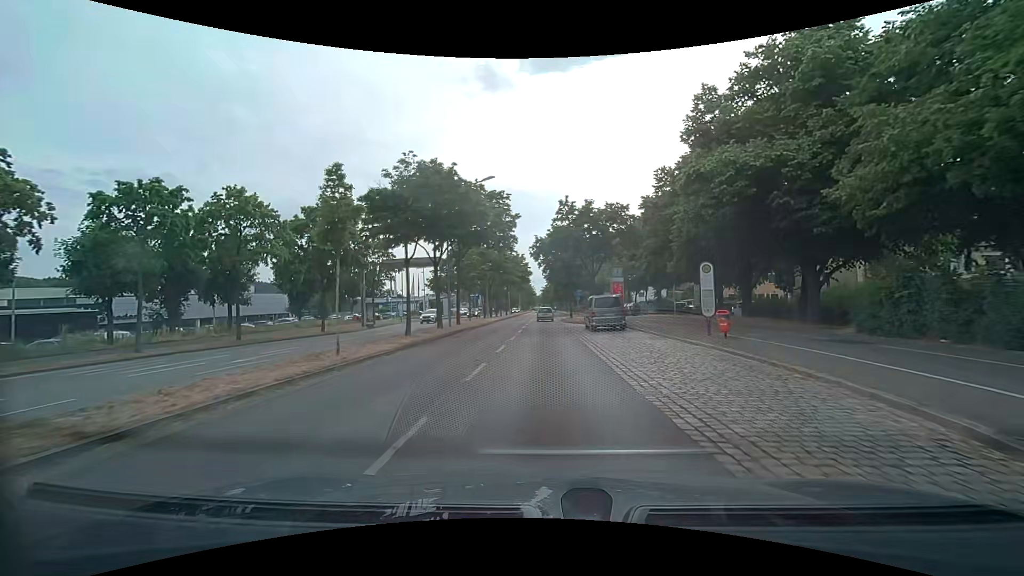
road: primary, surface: asphalt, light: Day
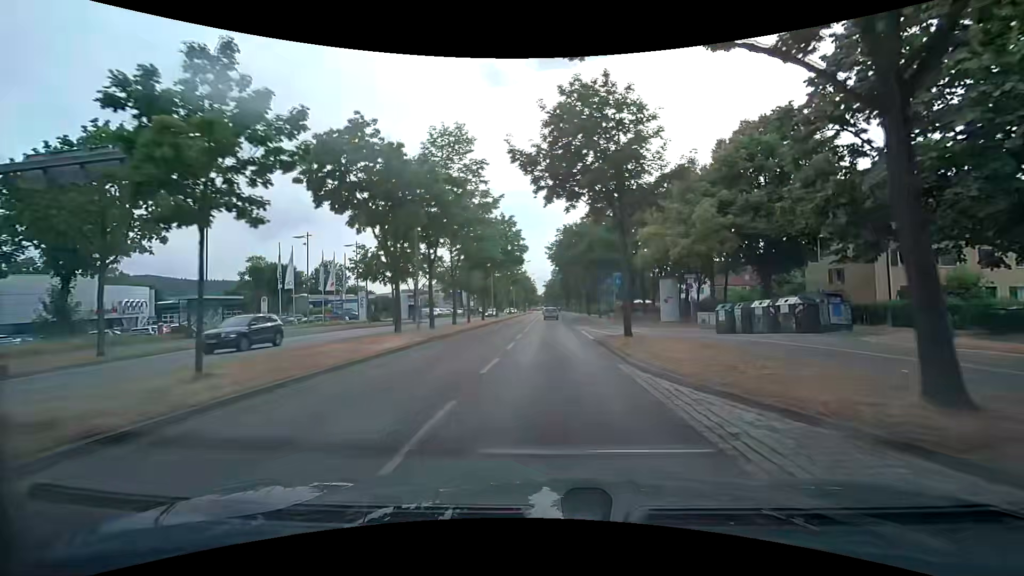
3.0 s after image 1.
(+0.1, +35.3) m; -1°
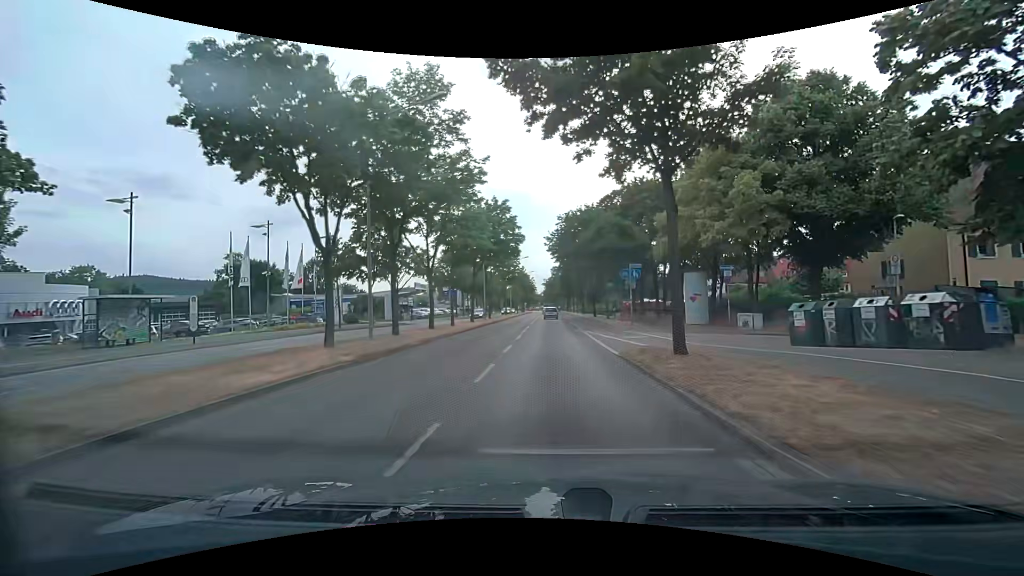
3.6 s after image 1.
(+0.1, +7.2) m; +1°
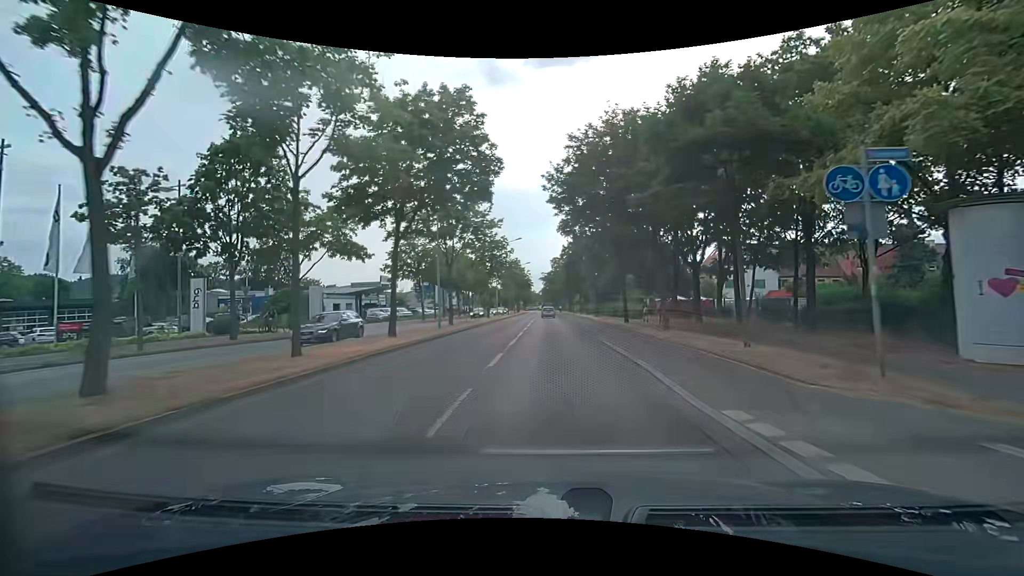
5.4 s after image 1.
(+0.2, +21.8) m; +1°
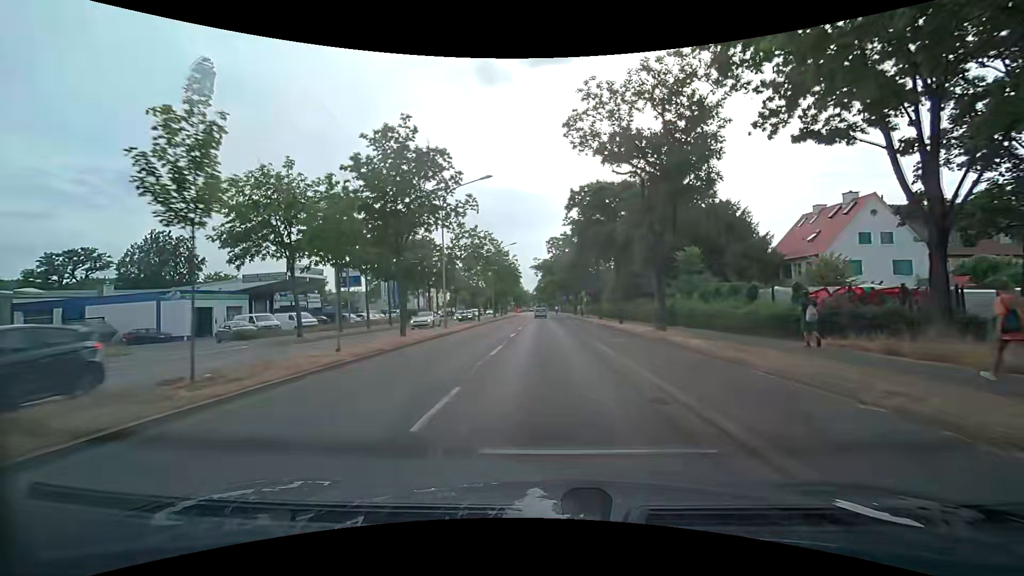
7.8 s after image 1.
(+0.1, +30.0) m; 0°
(0, +10) (0, +20) (0, +30) (0, +40) (0, +50) (0, +60) (0, +70) (-1, +80) (-1, +90) (-1, +100) m
